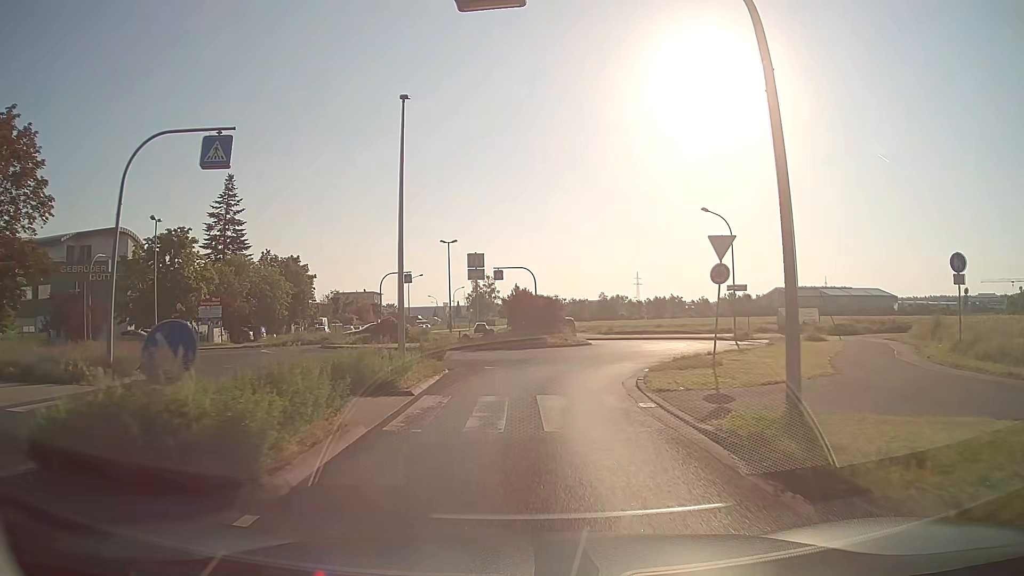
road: tertiary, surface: asphalt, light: Day
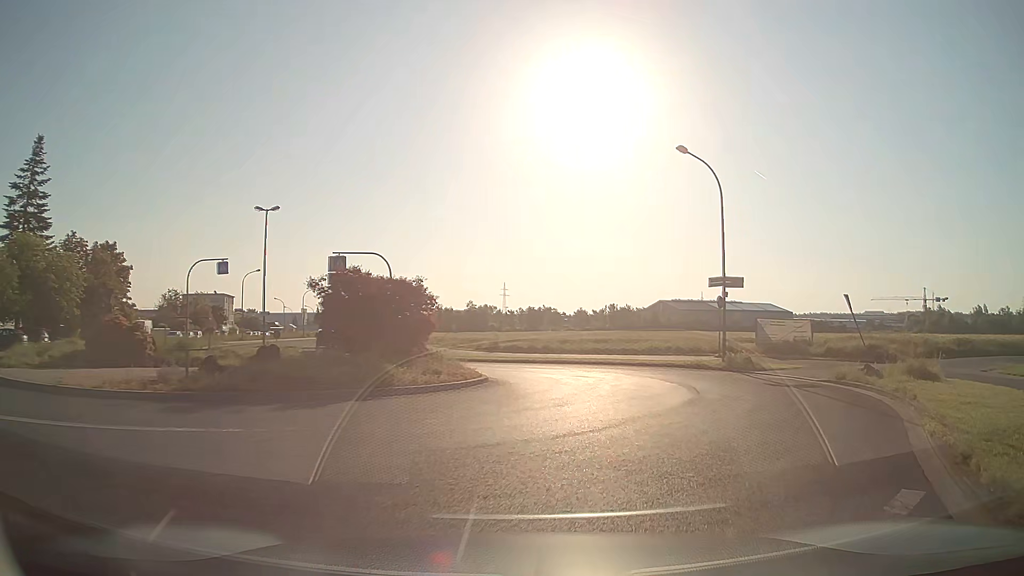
(+0.6, +17.4) m; +11°
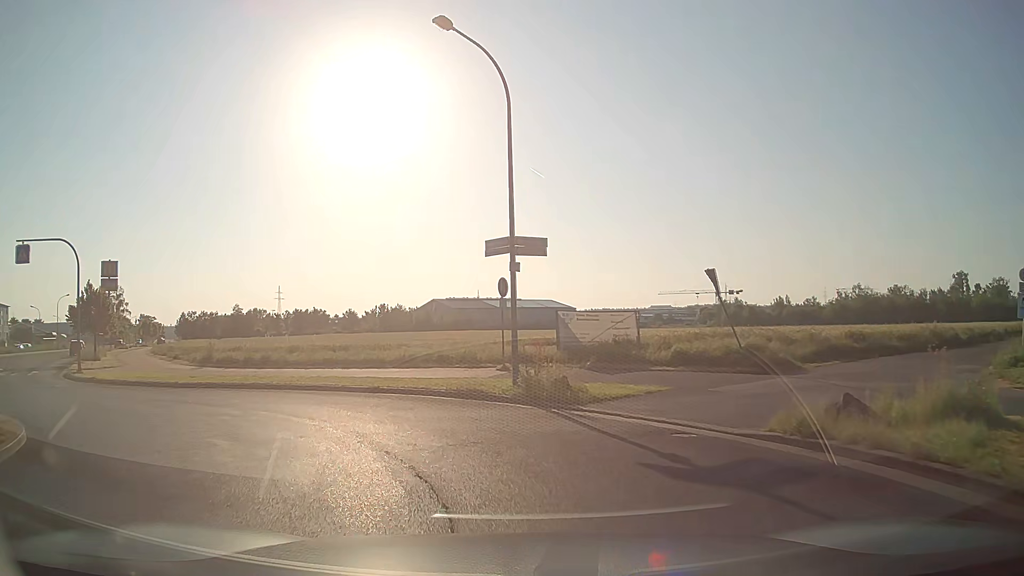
(+2.5, +10.6) m; +20°
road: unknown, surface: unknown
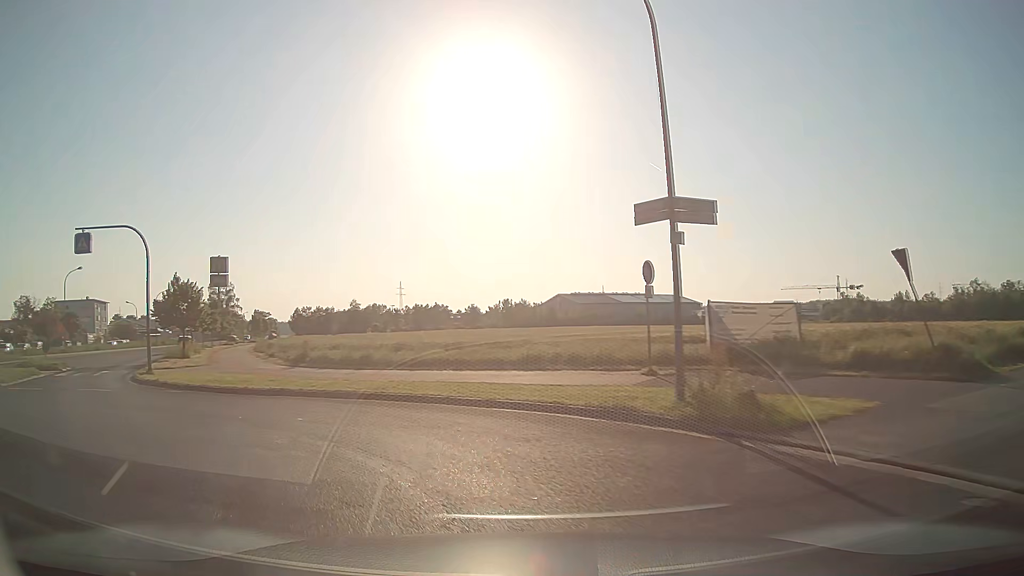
(-0.3, +3.9) m; -10°
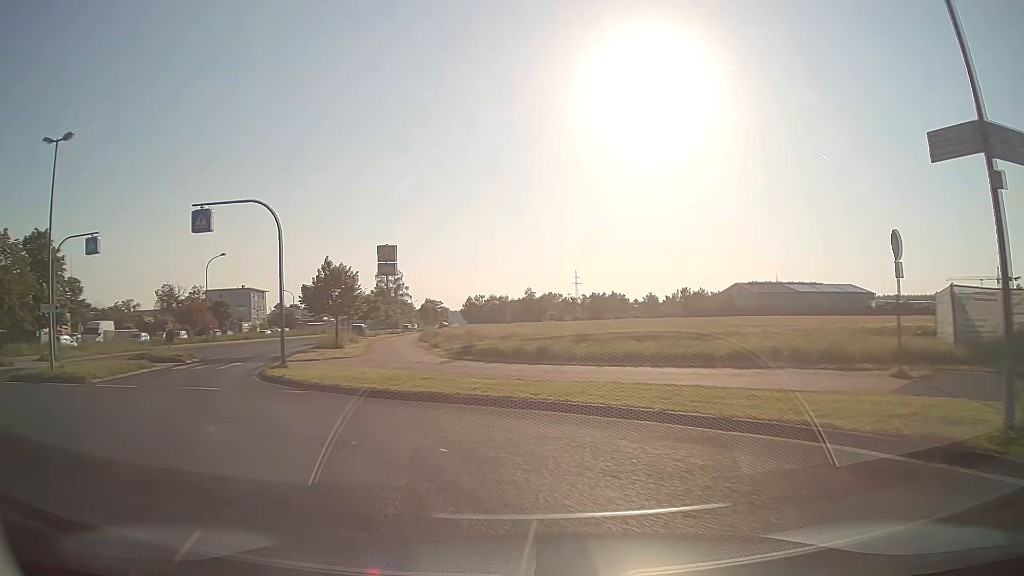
(-0.5, +4.0) m; -15°
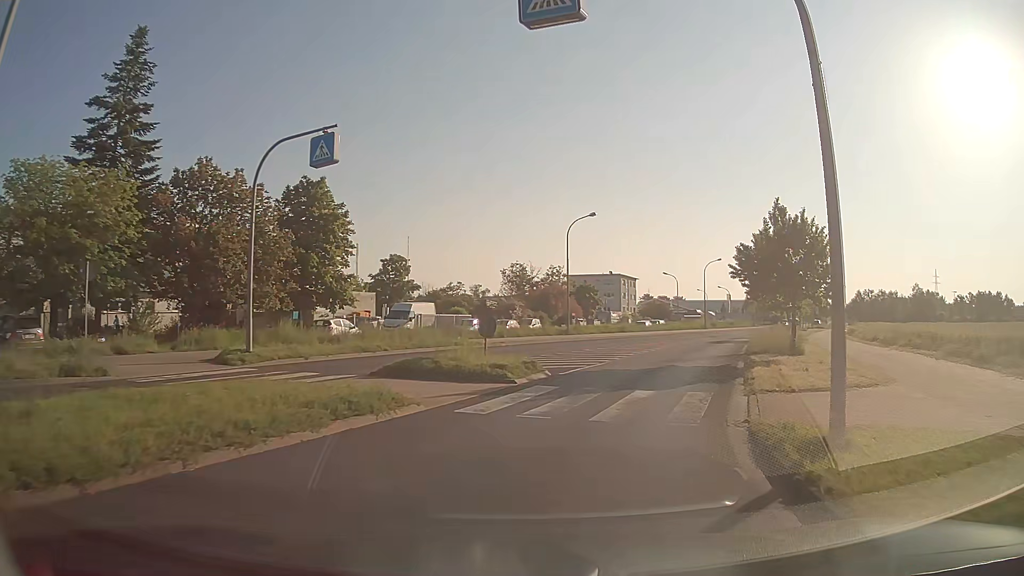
(-7.2, +16.2) m; -32°
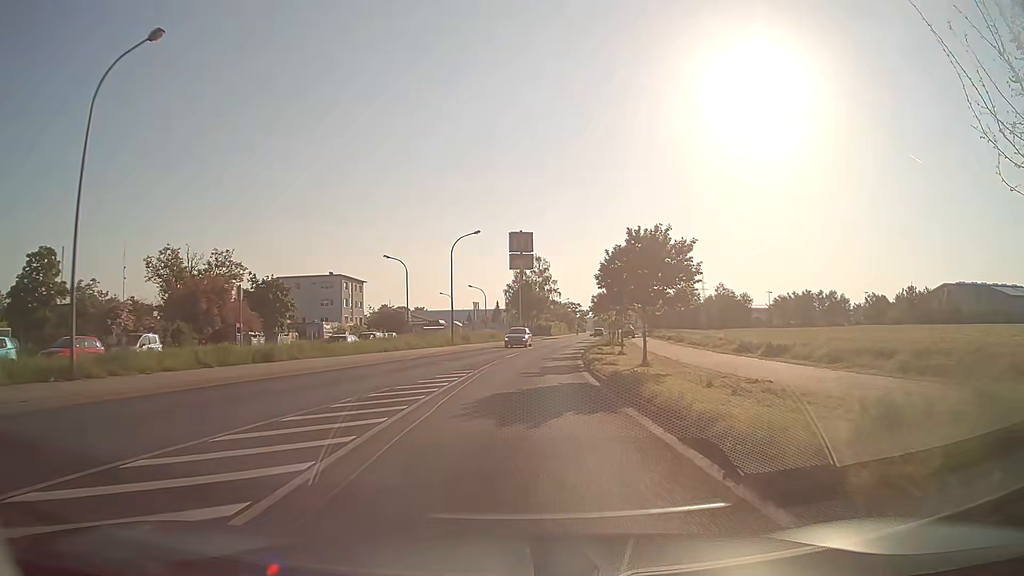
(+7.7, +29.8) m; +22°
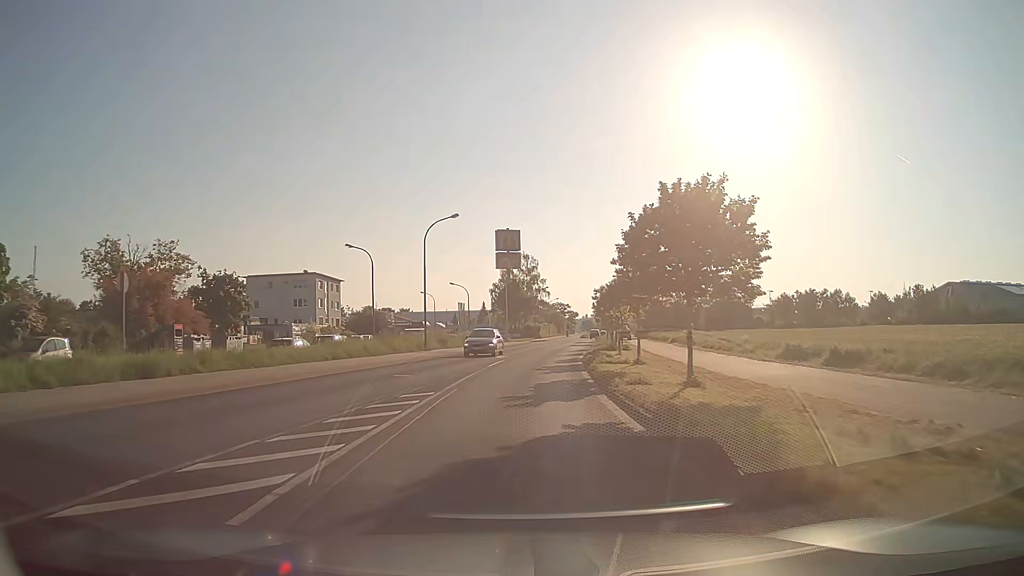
(+0.1, +7.5) m; +1°
